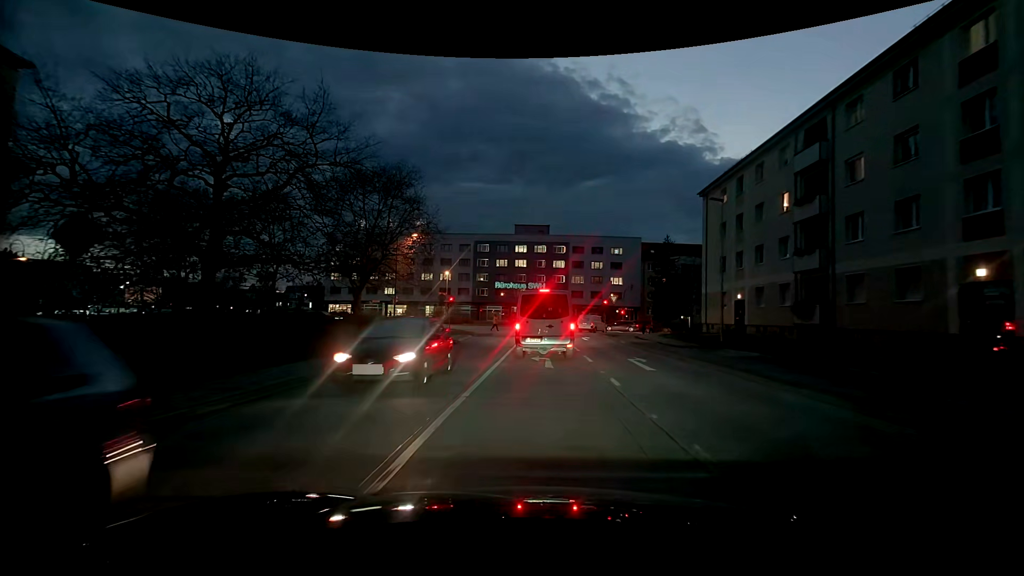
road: tertiary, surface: asphalt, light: Dusk
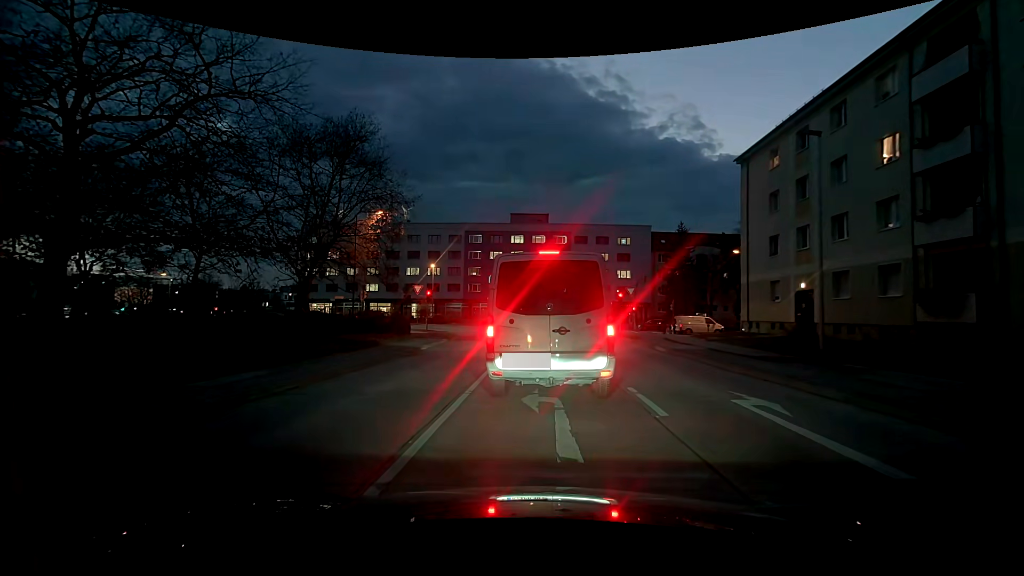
(0.0, +9.2) m; +1°
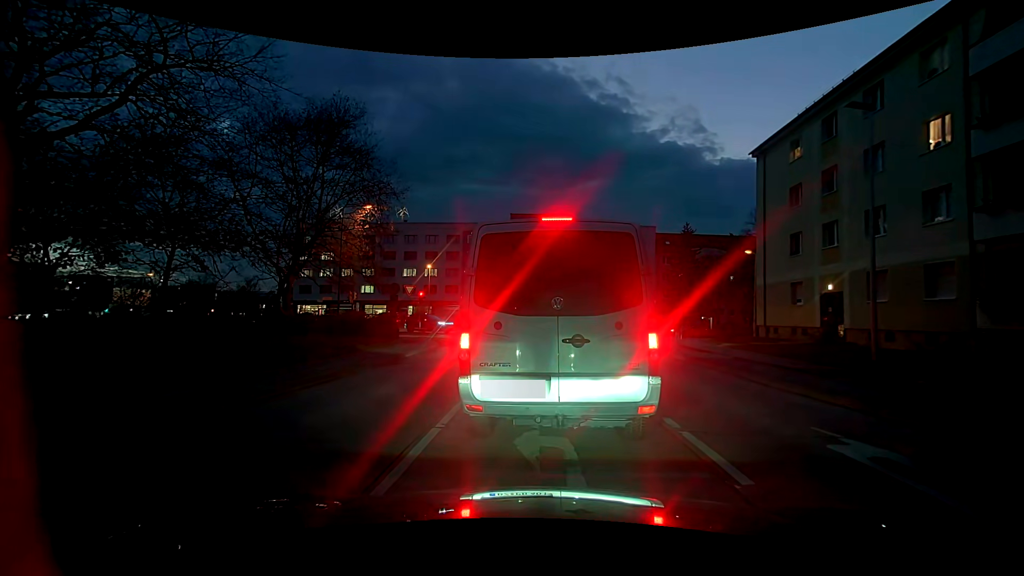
(-0.1, +2.5) m; -2°
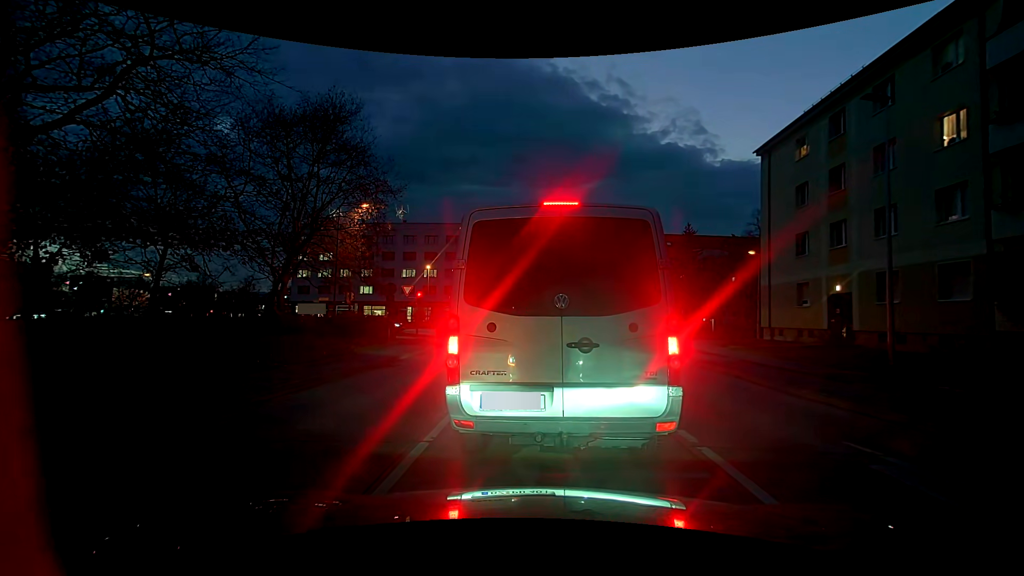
(0.0, +0.6) m; 0°
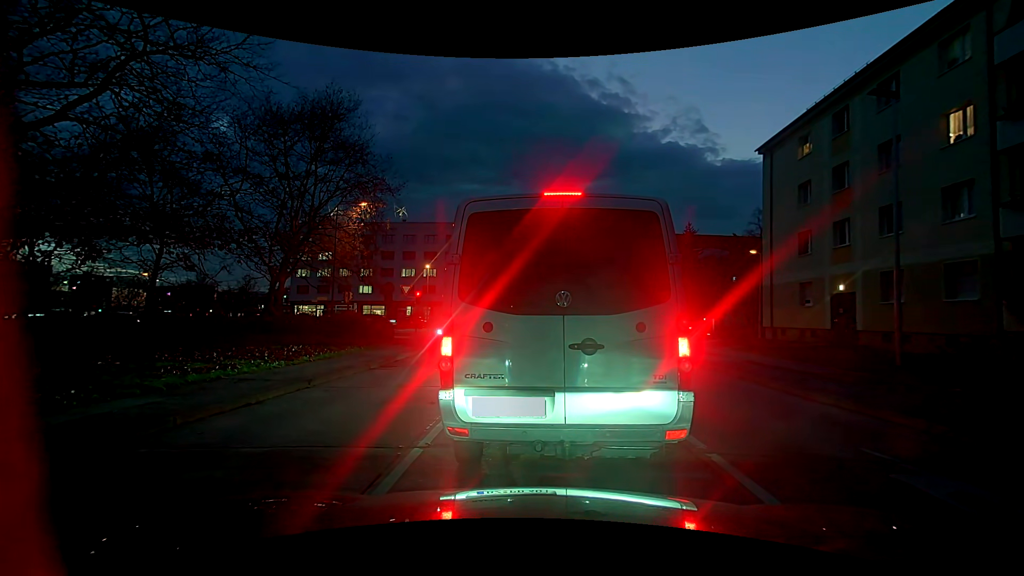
(0.0, +0.3) m; 0°
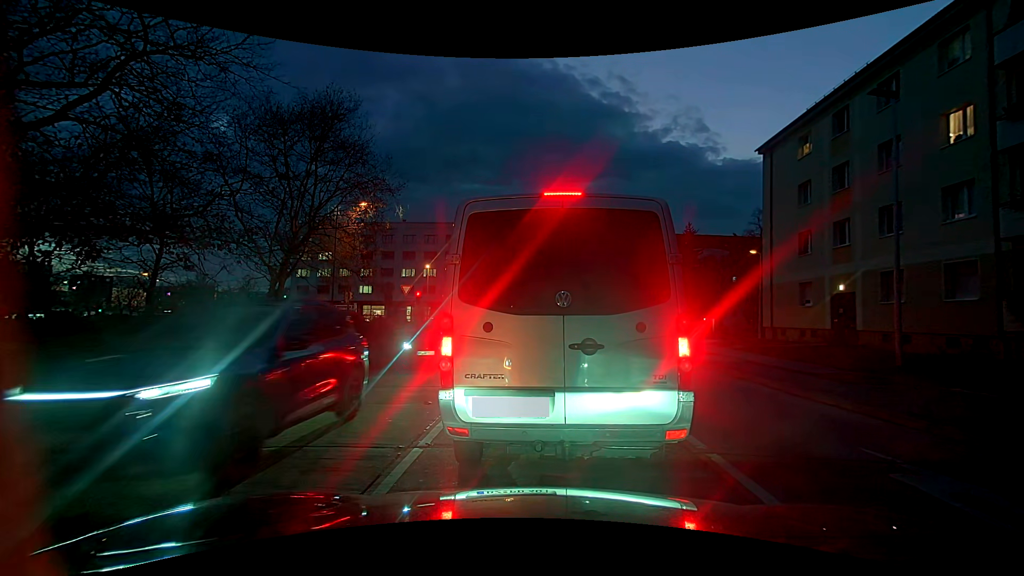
(0.0, 0.0) m; 0°
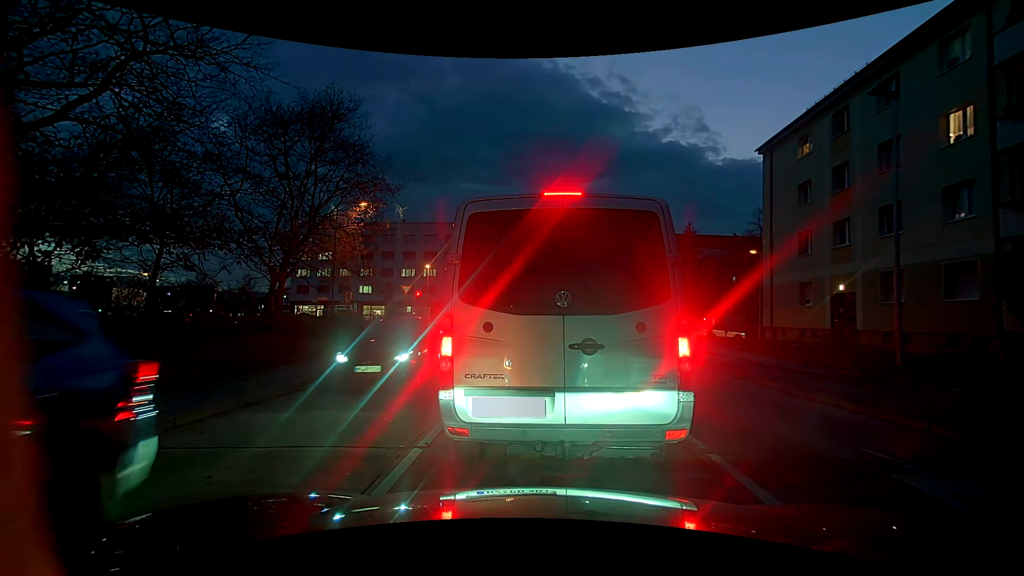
(0.0, 0.0) m; 0°
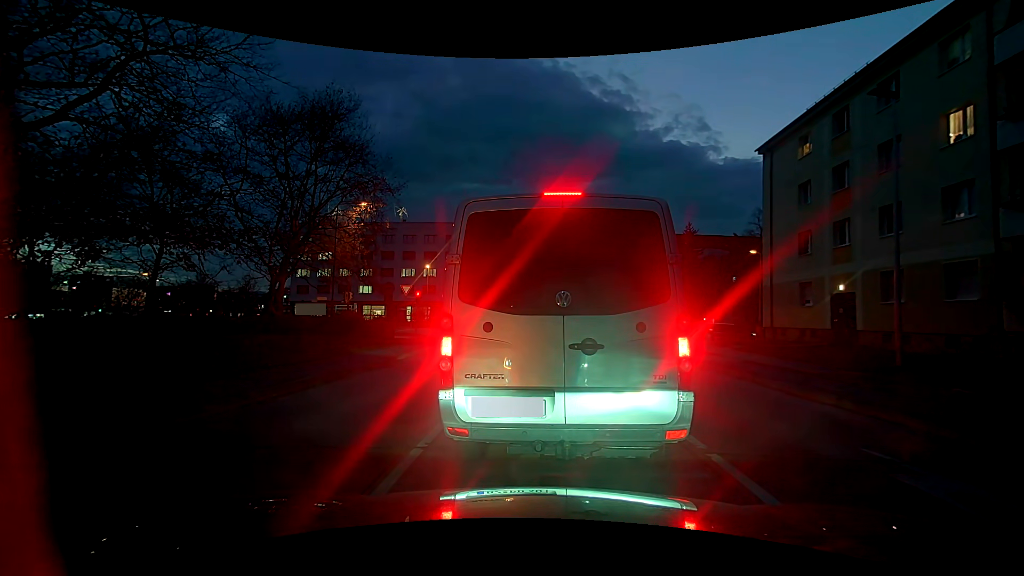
(0.0, 0.0) m; 0°
(0, +10) (+1, +20) (+1, +30) (+1, +40) (0, +50) (-6, +58) (-15, +62) (-25, +63) (-35, +63) (-45, +63) m
